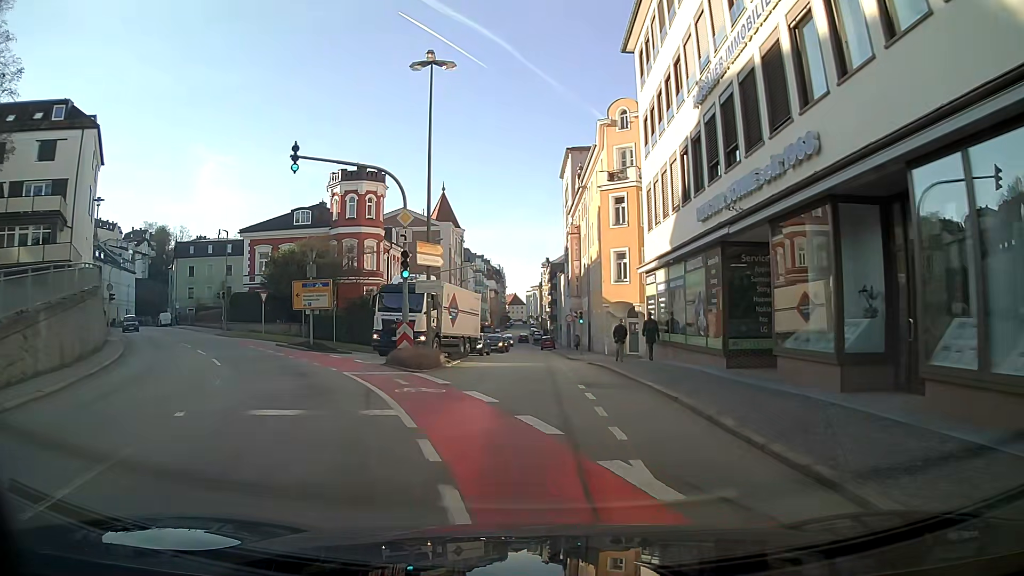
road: tertiary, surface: asphalt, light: Day
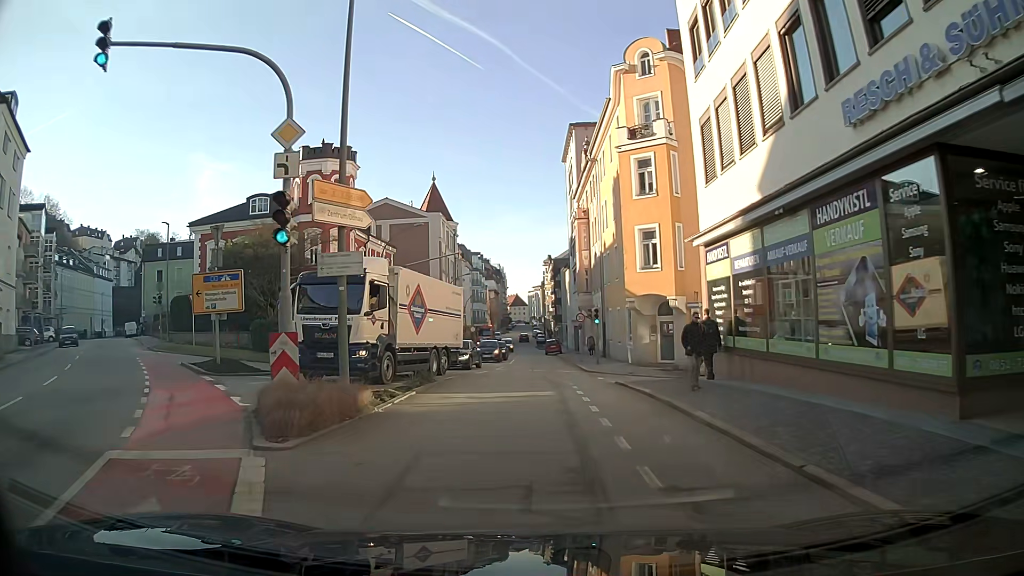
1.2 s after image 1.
(0.0, +9.9) m; 0°
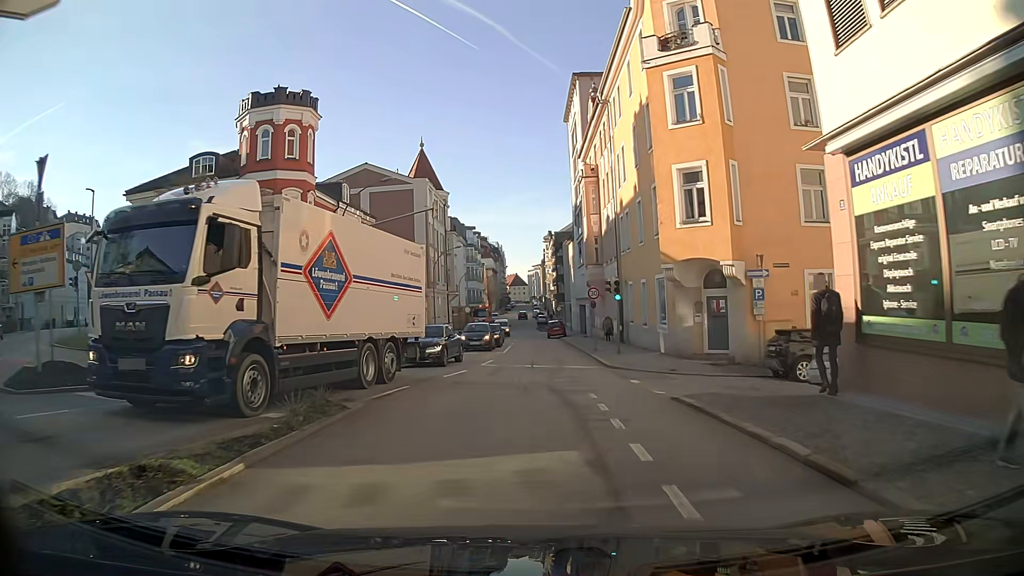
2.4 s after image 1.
(0.0, +9.1) m; 0°
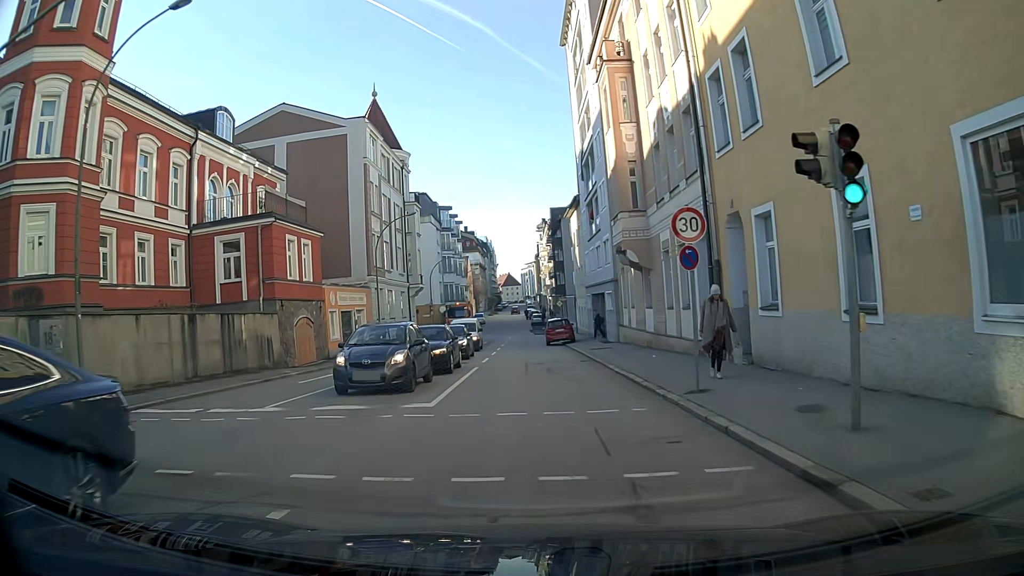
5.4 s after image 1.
(0.0, +21.5) m; -1°
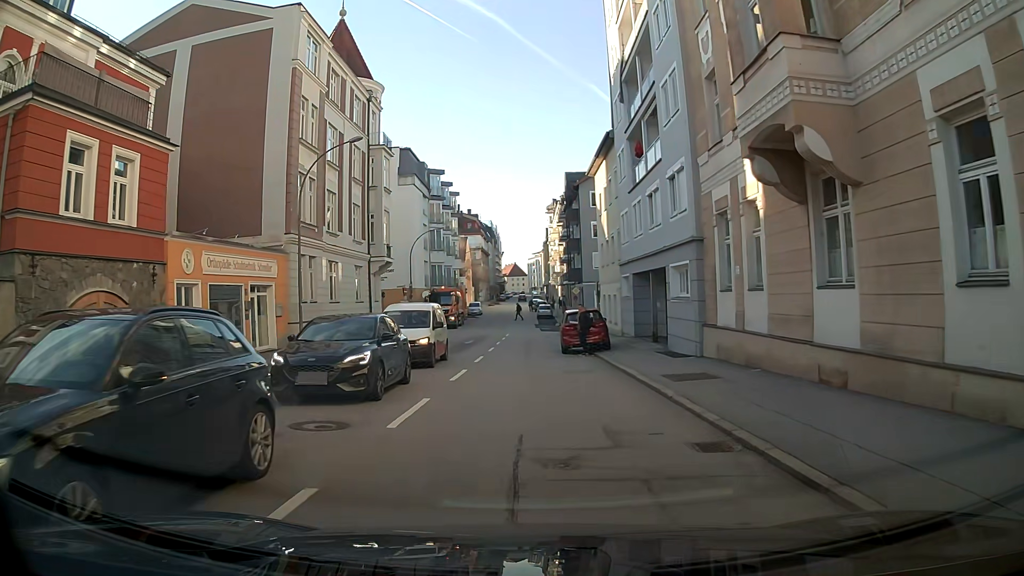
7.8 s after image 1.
(0.0, +16.6) m; 0°
(0, +10) (-1, +20) (-1, +30) (-1, +40) (-1, +50) (-1, +60) (-1, +70) (-2, +80) (-2, +90) (-2, +100) m
